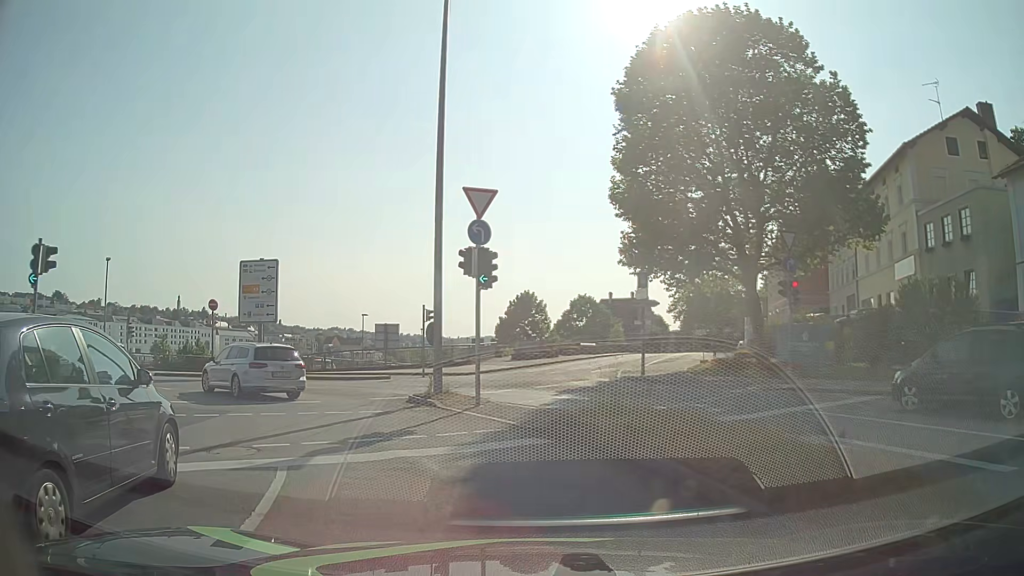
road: primary_link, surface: asphalt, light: Day
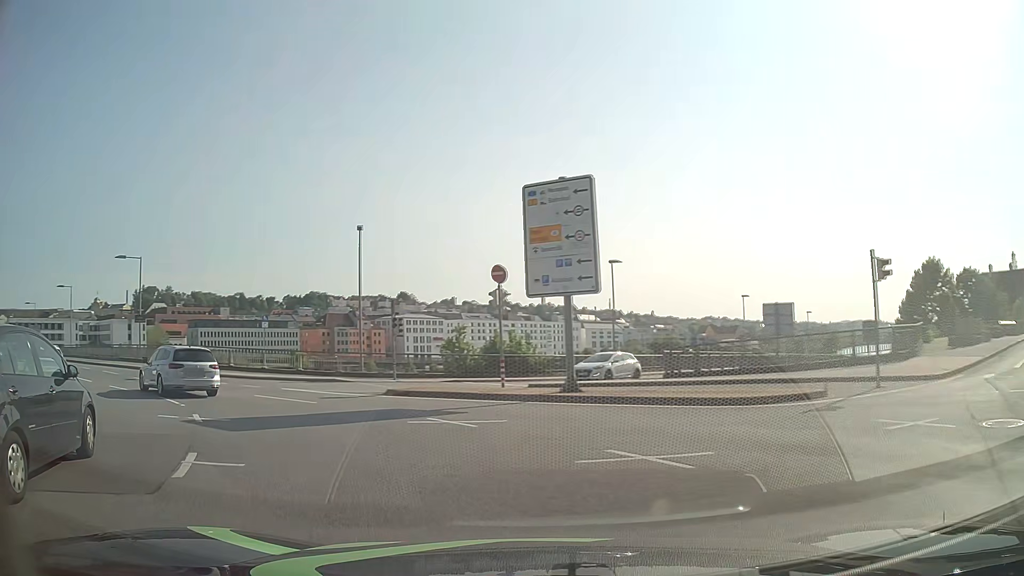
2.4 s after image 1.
(-3.8, +15.6) m; -31°
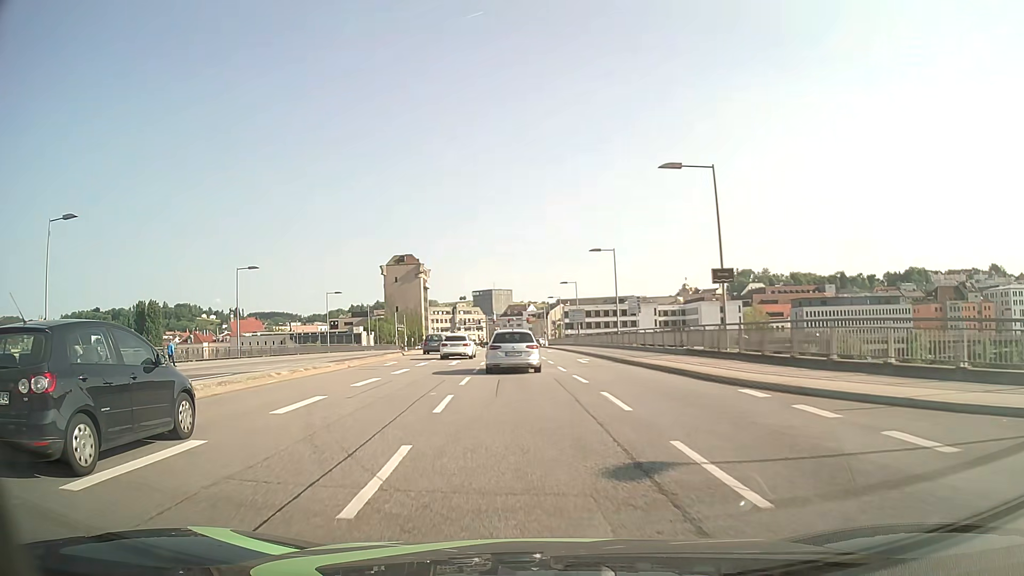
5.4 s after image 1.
(-12.1, +20.6) m; -52°
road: primary
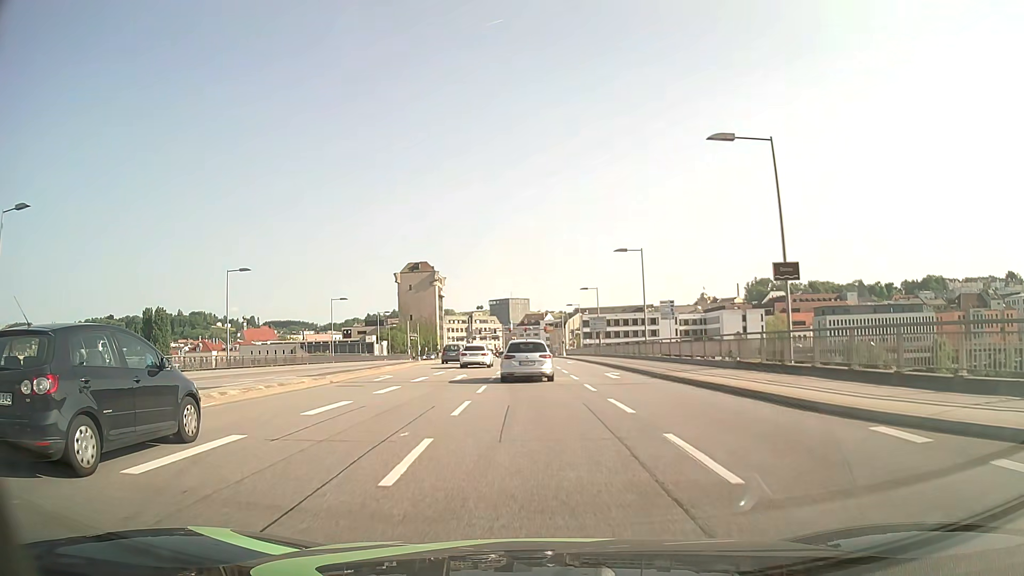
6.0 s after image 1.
(-0.1, +5.2) m; -1°
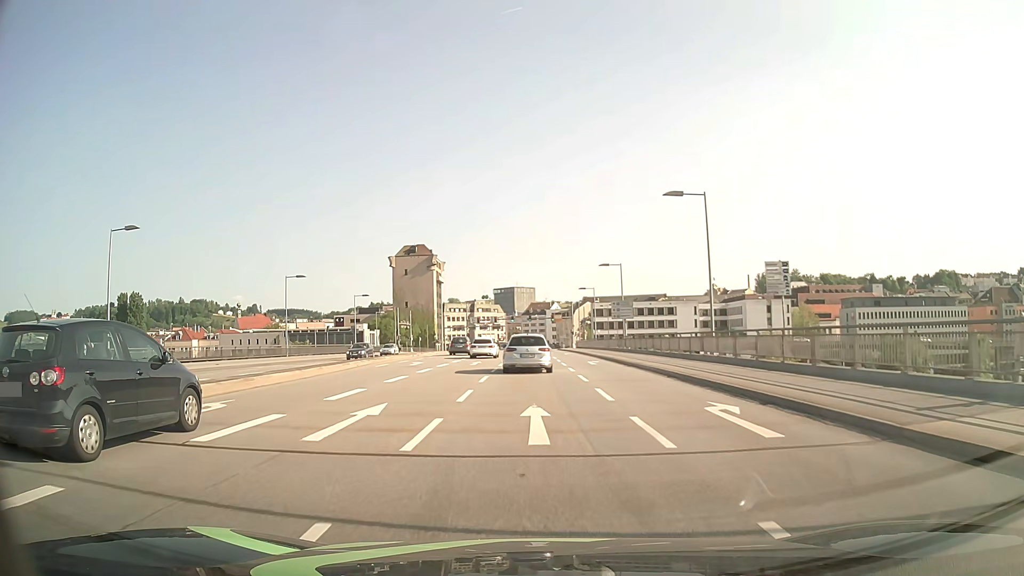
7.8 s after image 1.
(0.0, +16.7) m; 0°
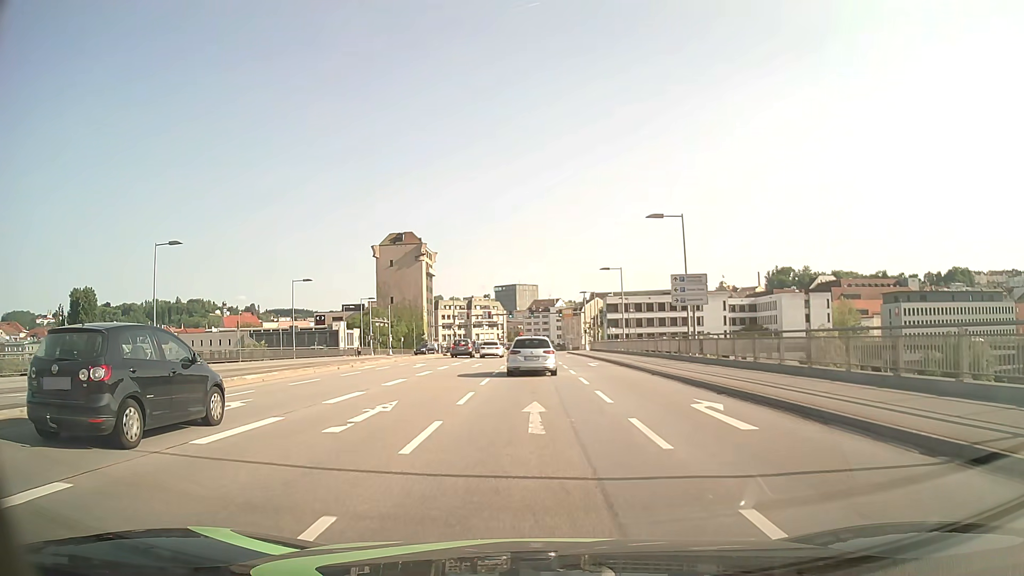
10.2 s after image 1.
(-0.2, +24.0) m; 0°
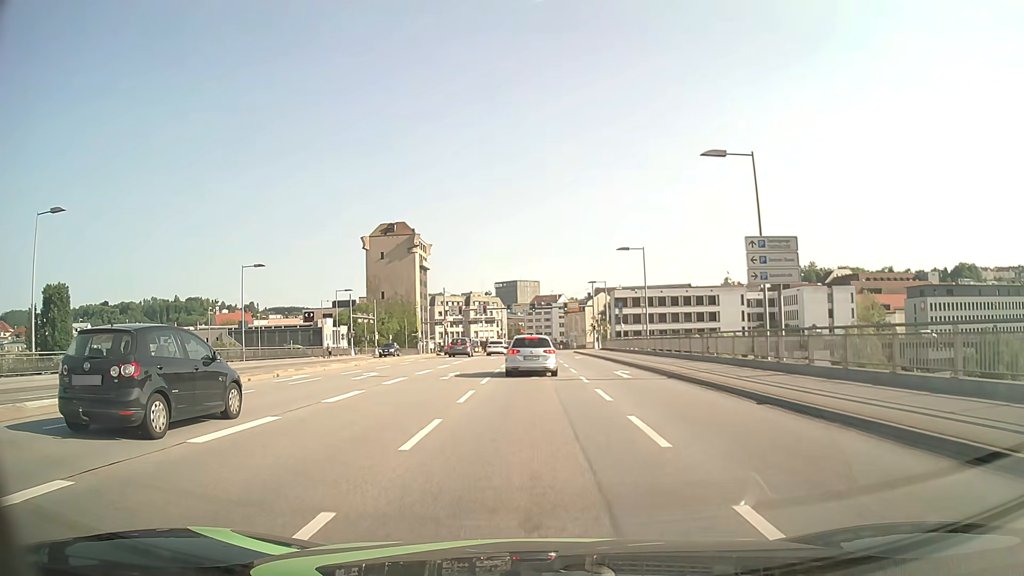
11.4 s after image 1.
(0.0, +11.9) m; 0°
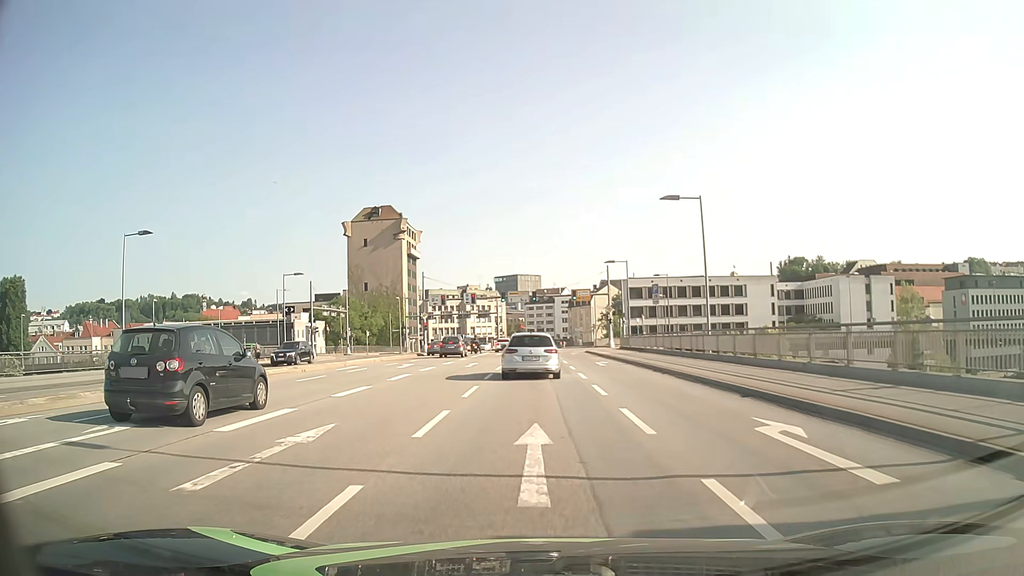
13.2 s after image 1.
(0.0, +16.9) m; 0°
(0, +10) (0, +20) (0, +30) (0, +40) (0, +50) (0, +60) (0, +70) (0, +80) (0, +90) (0, +100) m
